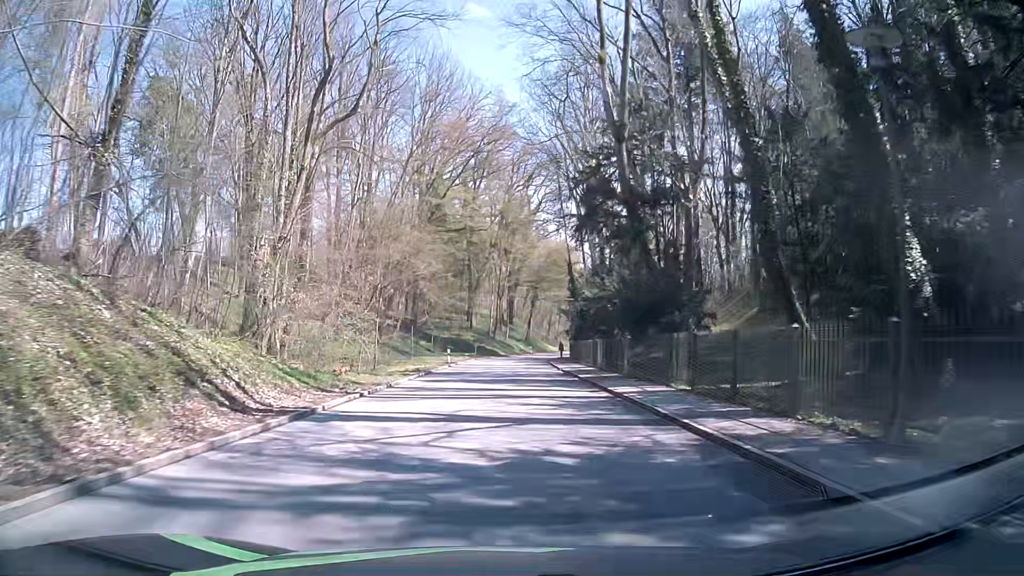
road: tertiary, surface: asphalt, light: Day
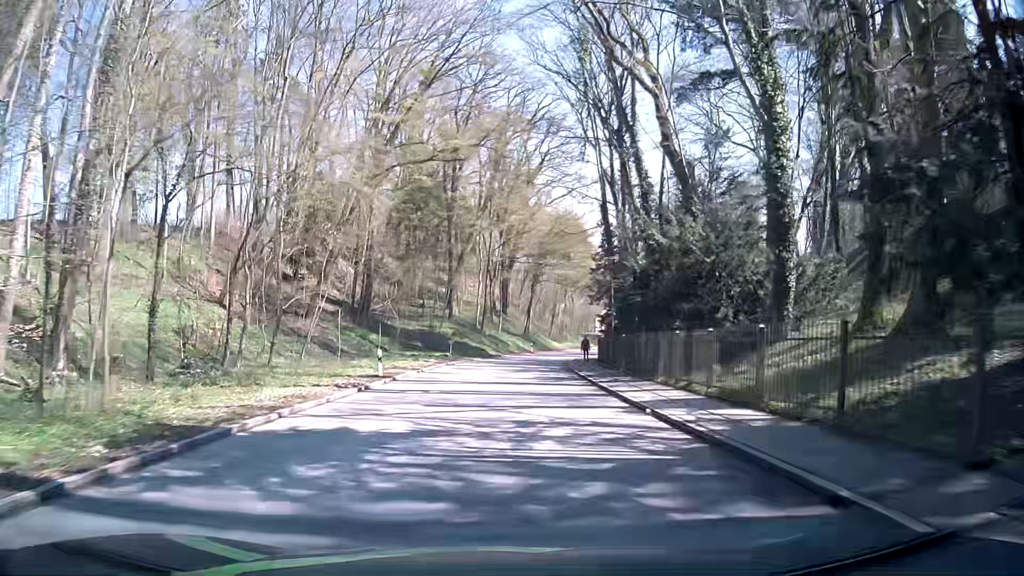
(+0.1, +23.7) m; 0°
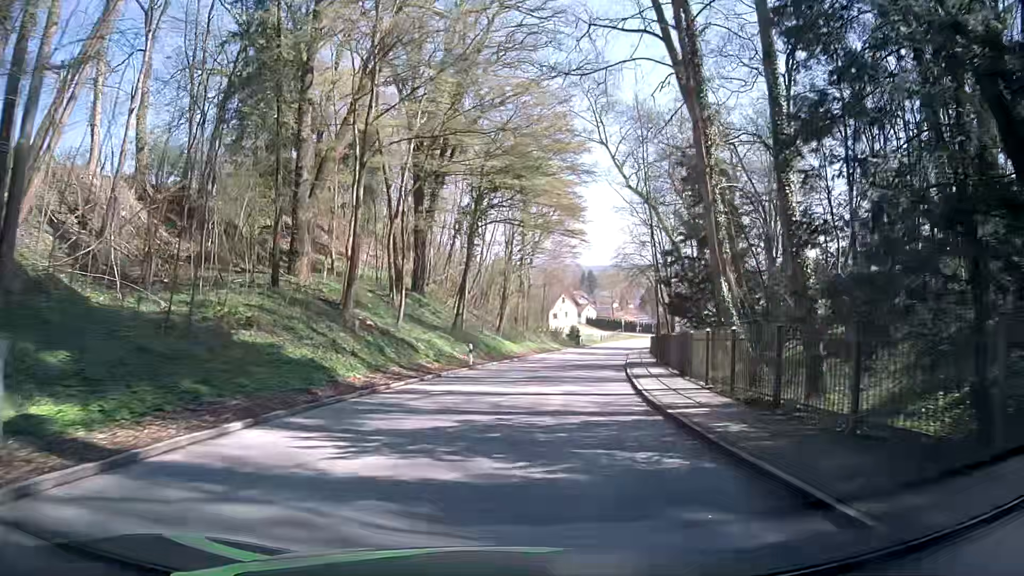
(+0.9, +38.4) m; +5°
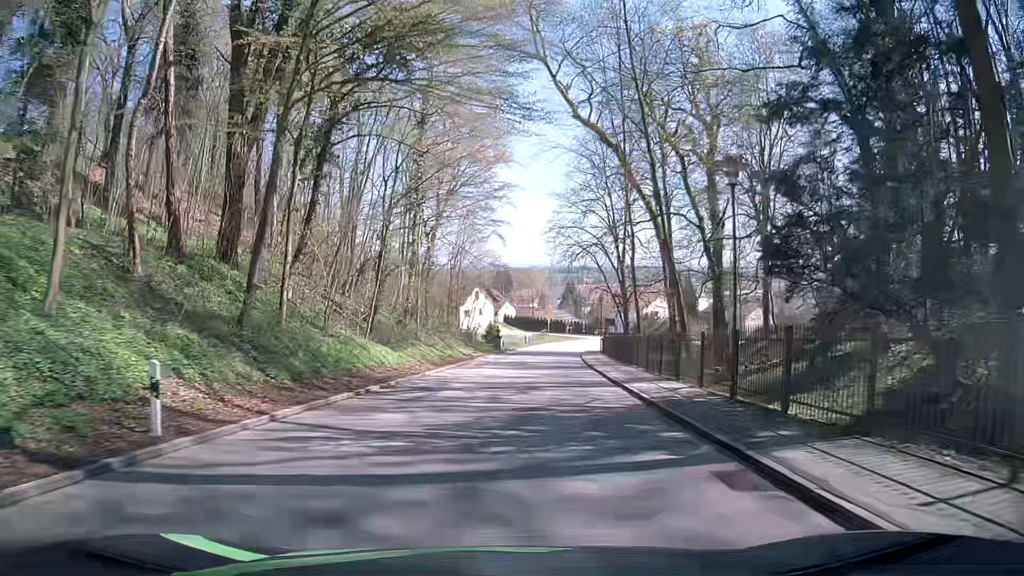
(+1.7, +22.4) m; +8°
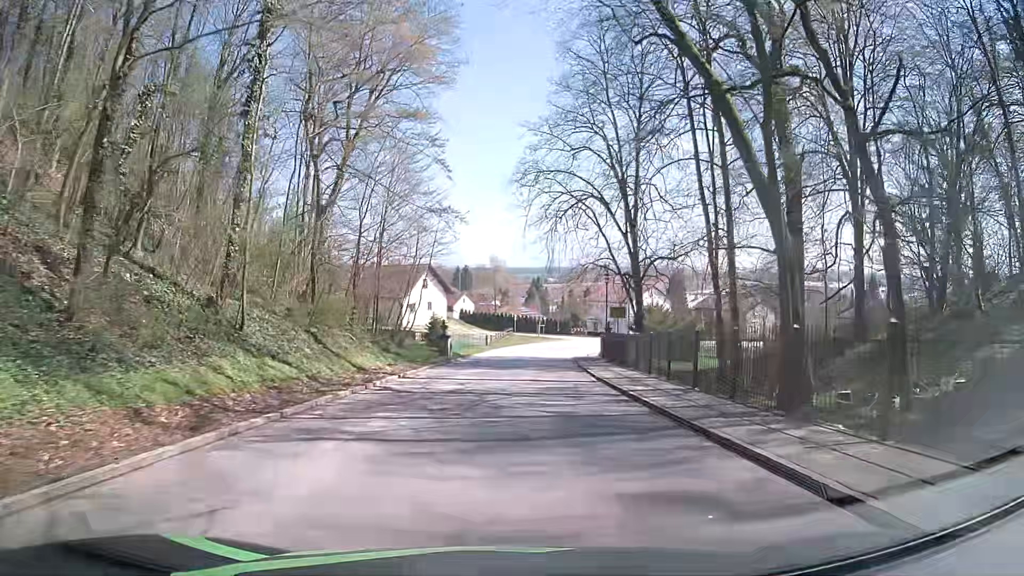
(+0.8, +22.2) m; +3°
(0, +10) (0, +20) (+1, +30) (+2, +40) (+3, +50) (+4, +60) (+7, +69) (+11, +79) (+17, +87) (+24, +94) m
